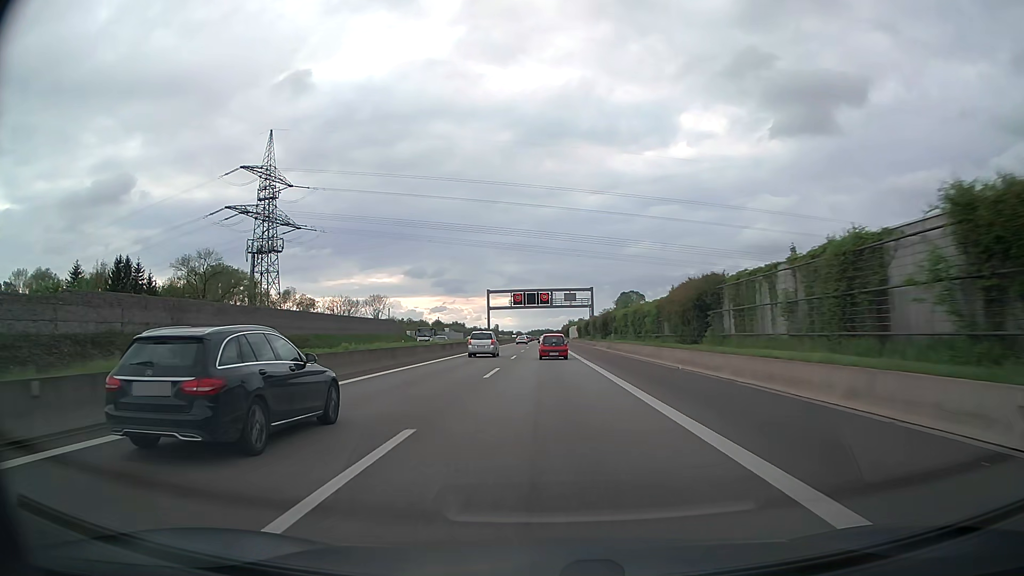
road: motorway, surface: asphalt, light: Day
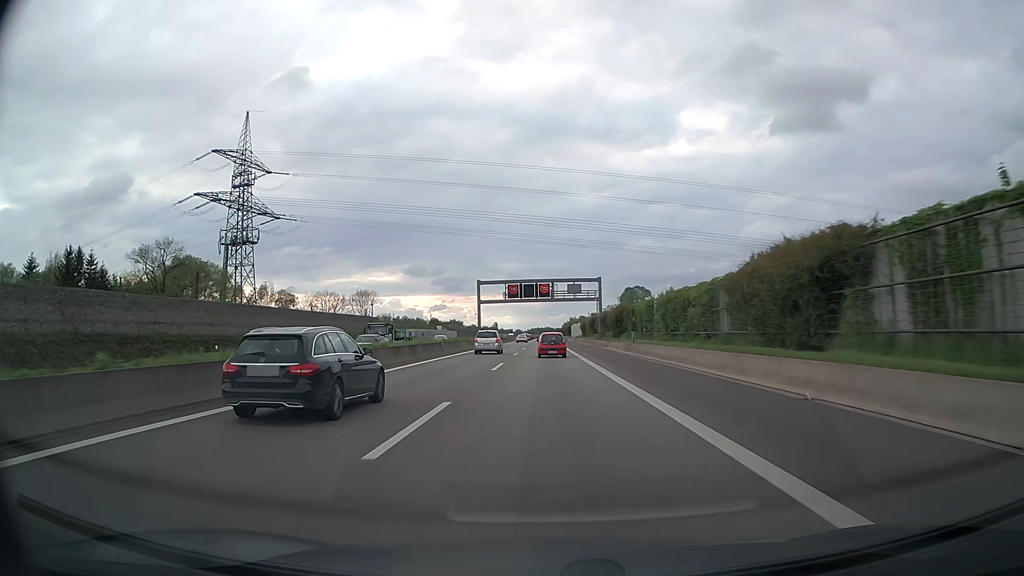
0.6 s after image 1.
(0.0, +14.4) m; 0°
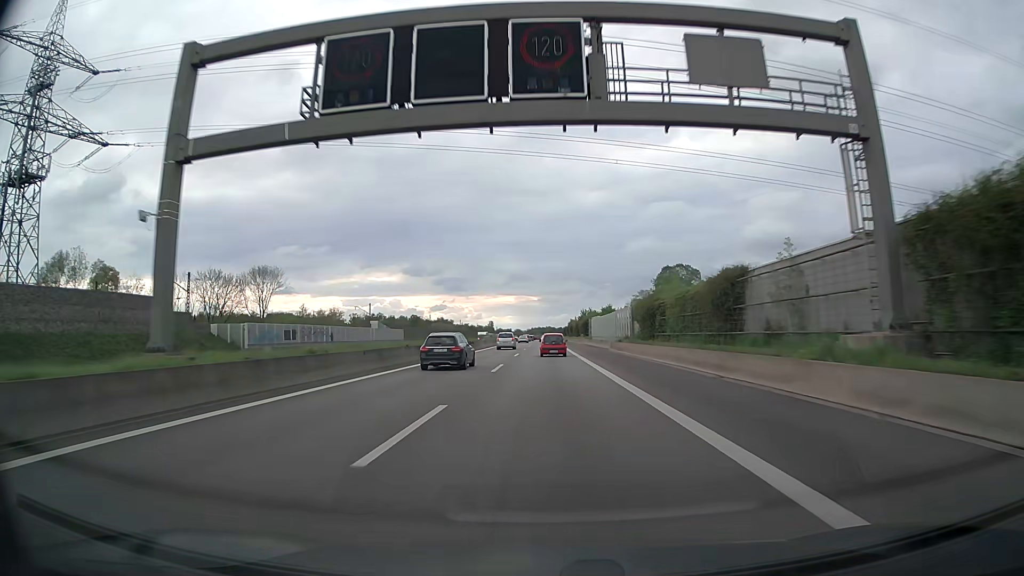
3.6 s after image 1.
(0.0, +72.4) m; 0°
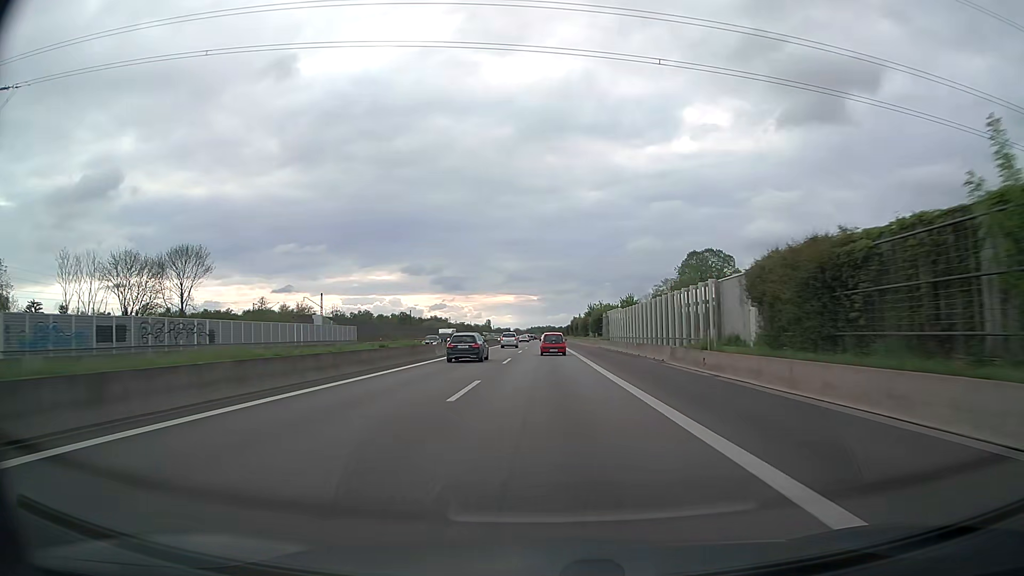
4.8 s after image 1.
(0.0, +29.2) m; 0°
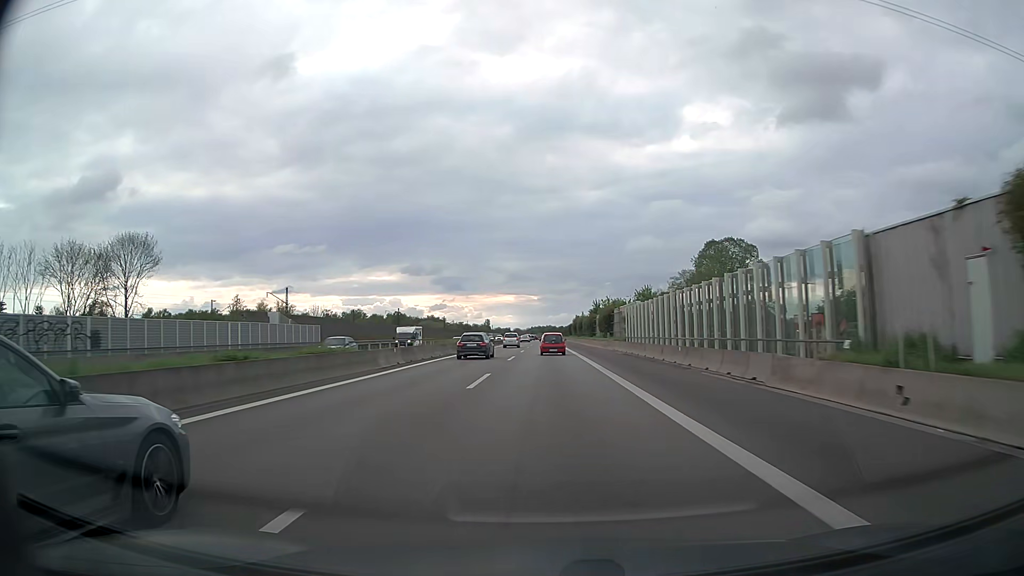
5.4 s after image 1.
(0.0, +14.6) m; 0°
